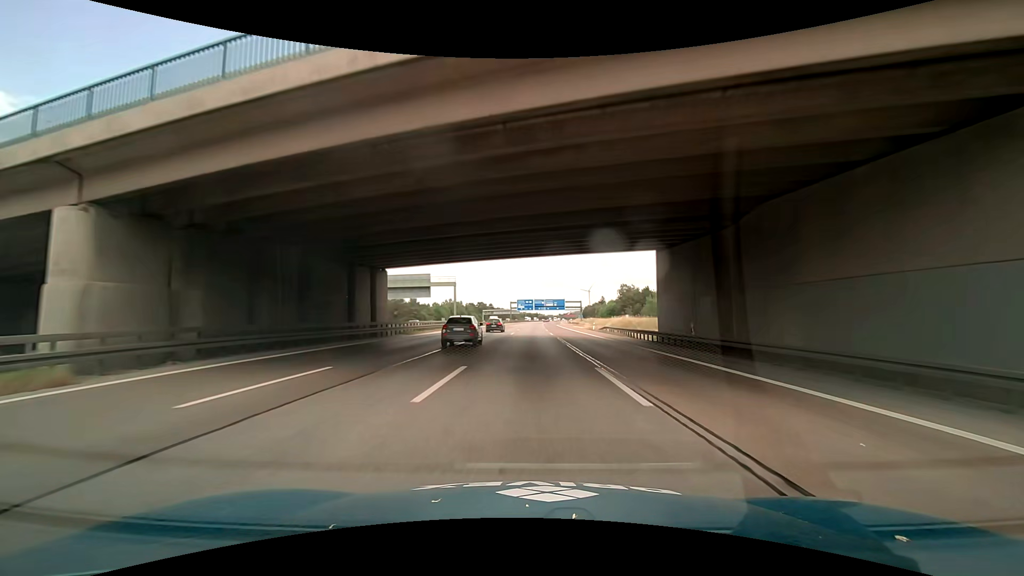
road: motorway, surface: asphalt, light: Day
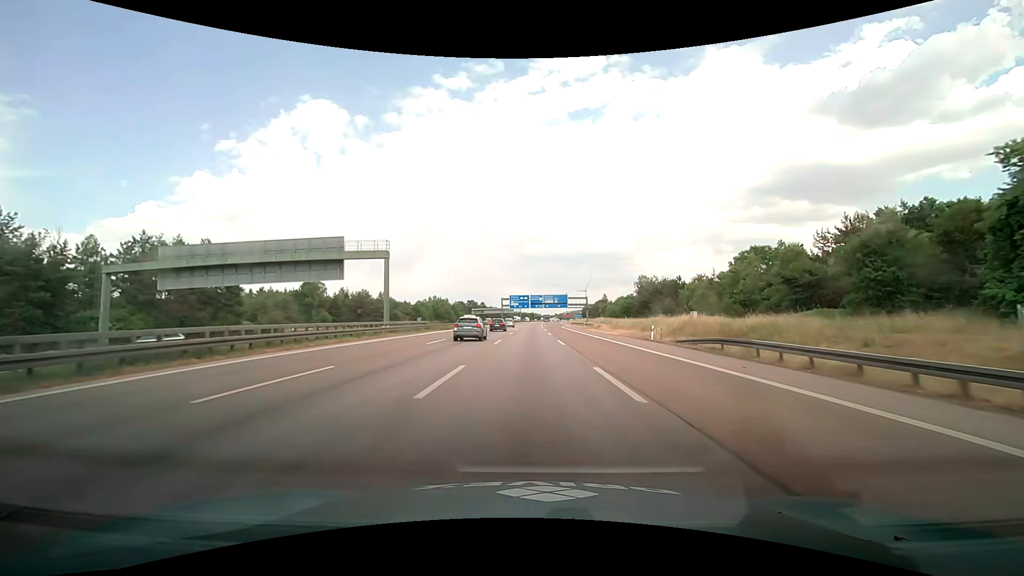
(+0.1, +37.6) m; +1°
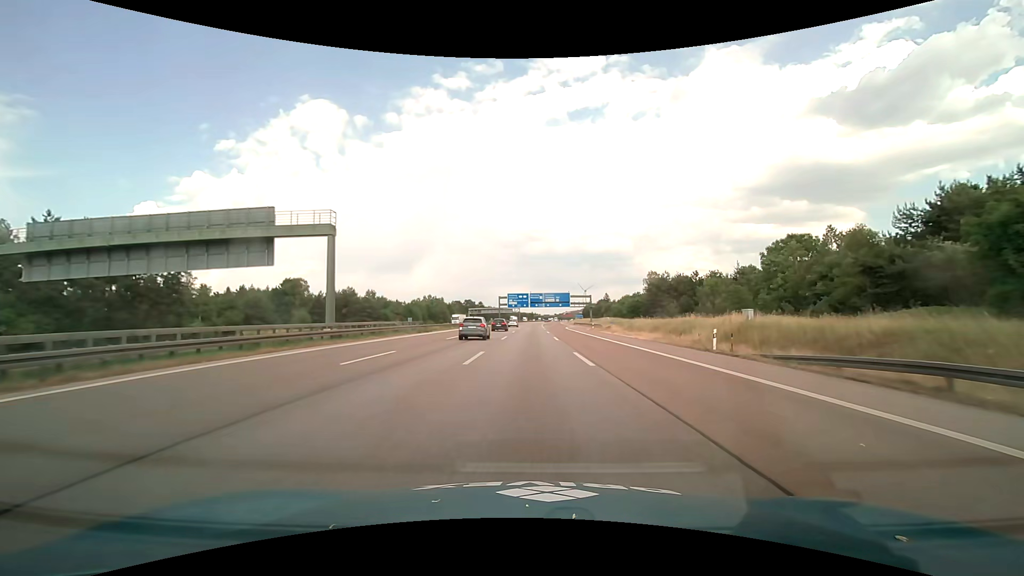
(0.0, +12.5) m; 0°
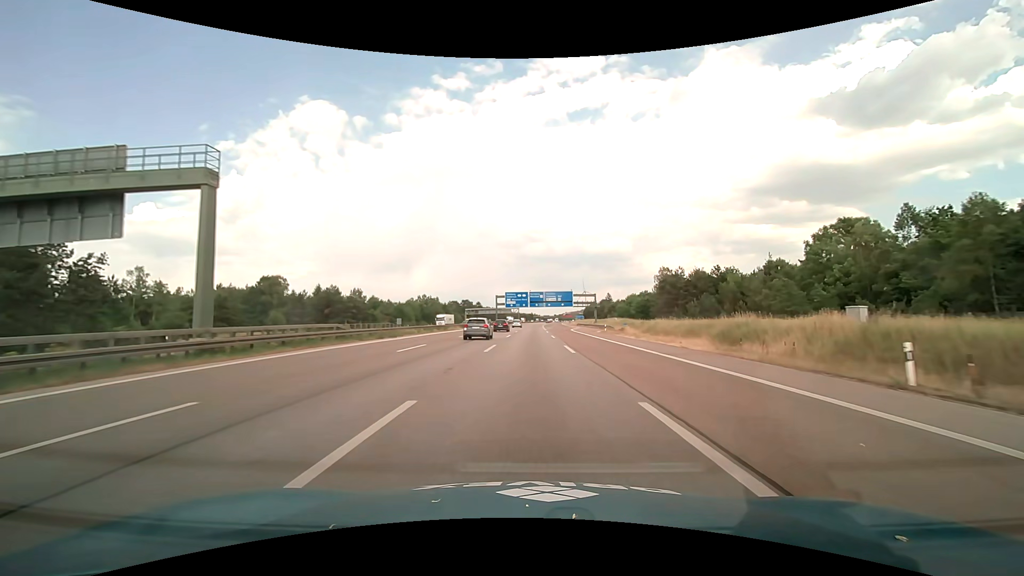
(0.0, +12.5) m; 0°
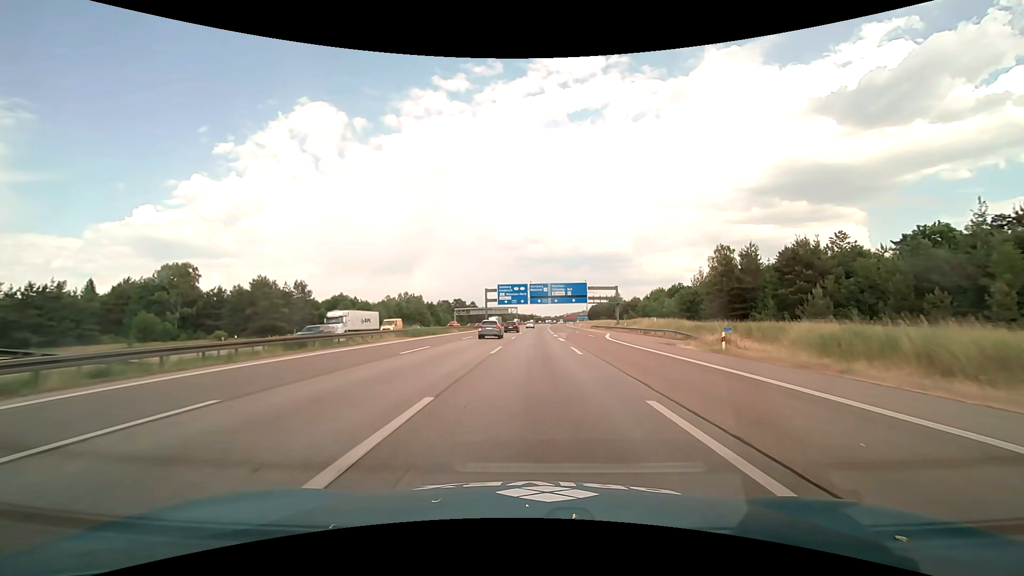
(+0.1, +37.6) m; 0°
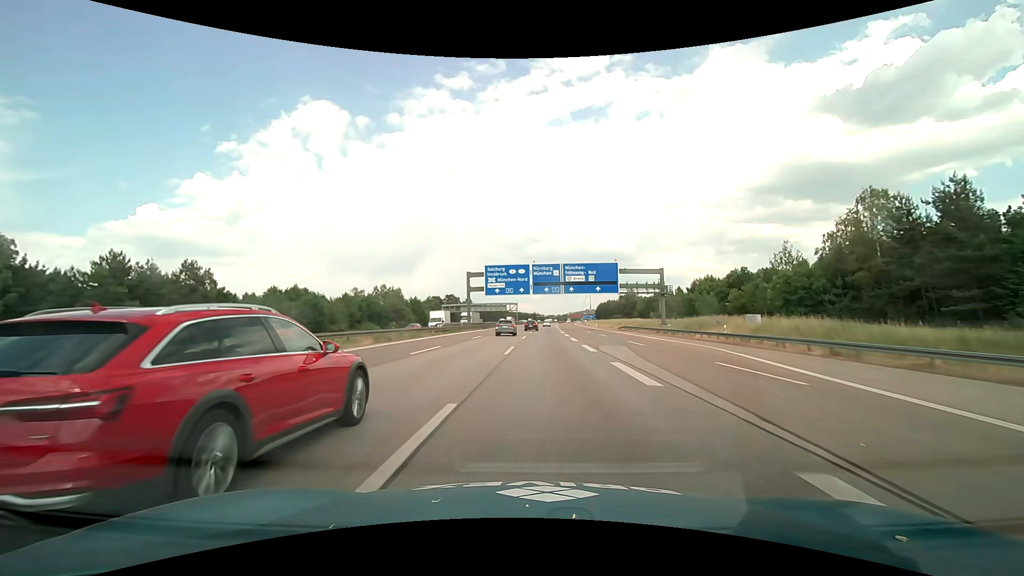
(-0.1, +37.5) m; 0°
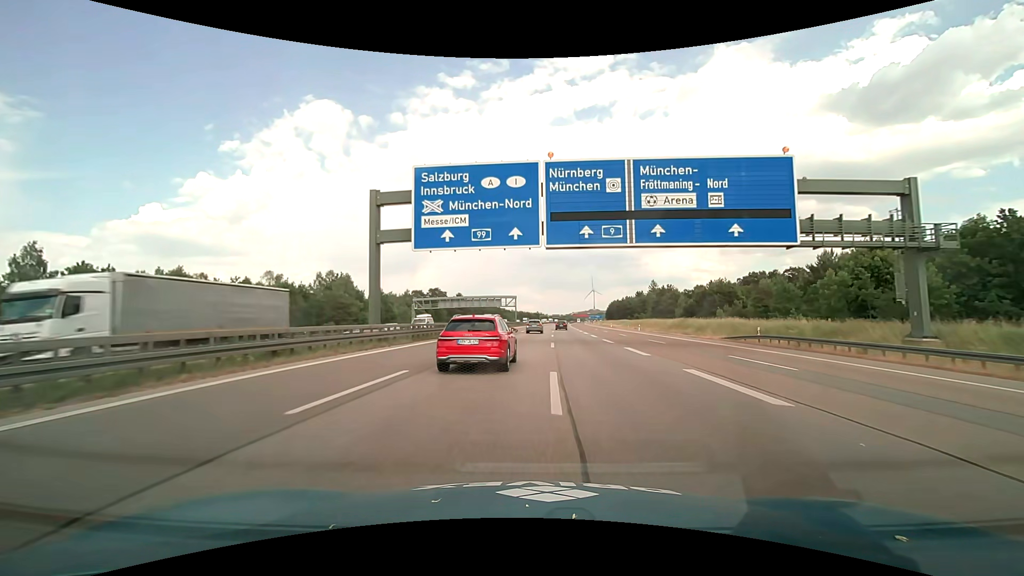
(-0.2, +50.0) m; 0°
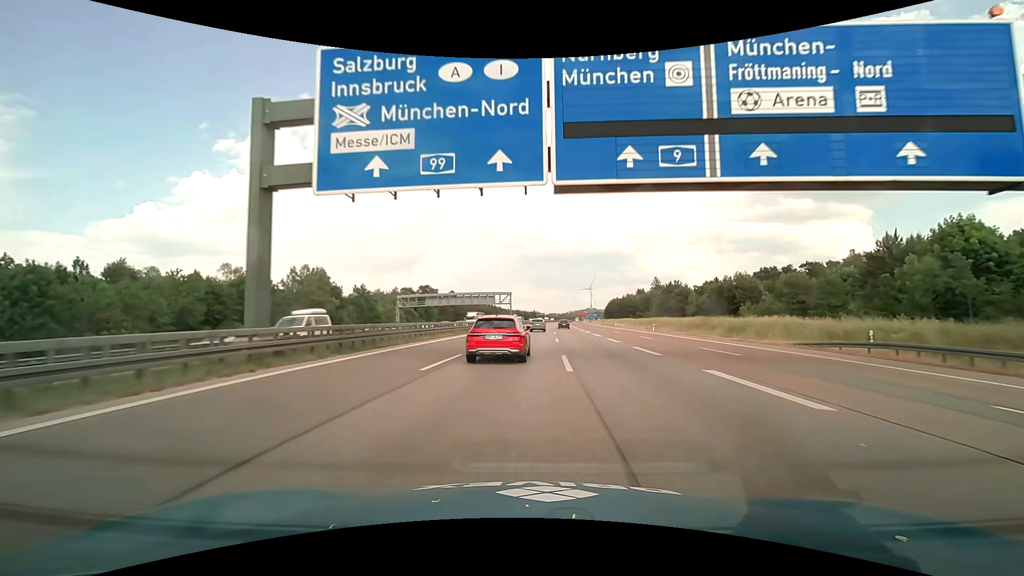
(+0.1, +12.5) m; 0°
(0, +10) (0, +20) (0, +30) (+1, +40) (+1, +50) (+1, +60) (+2, +70) (+2, +80) (+3, +90) (+3, +100) m
